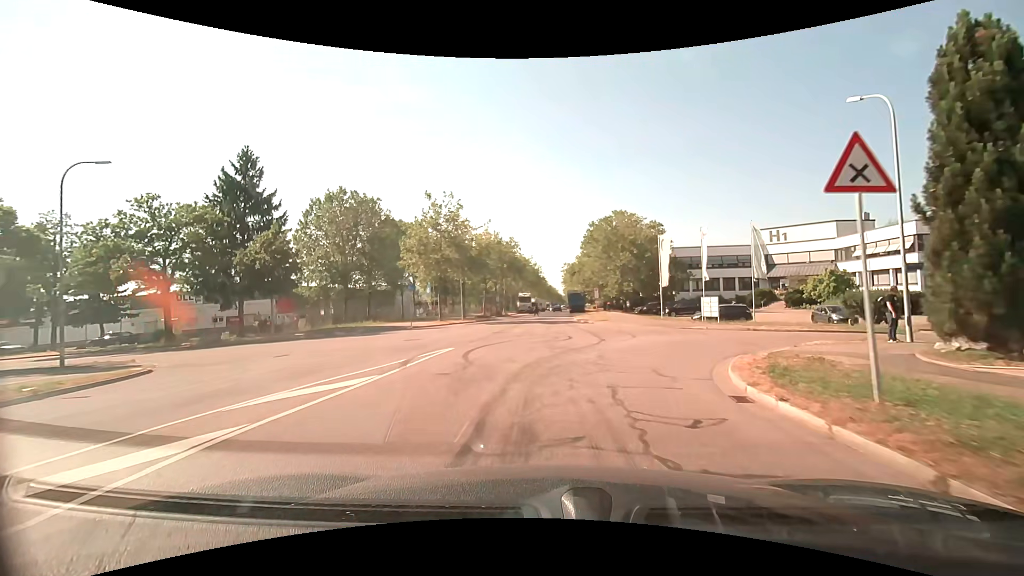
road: tertiary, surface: asphalt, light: Day
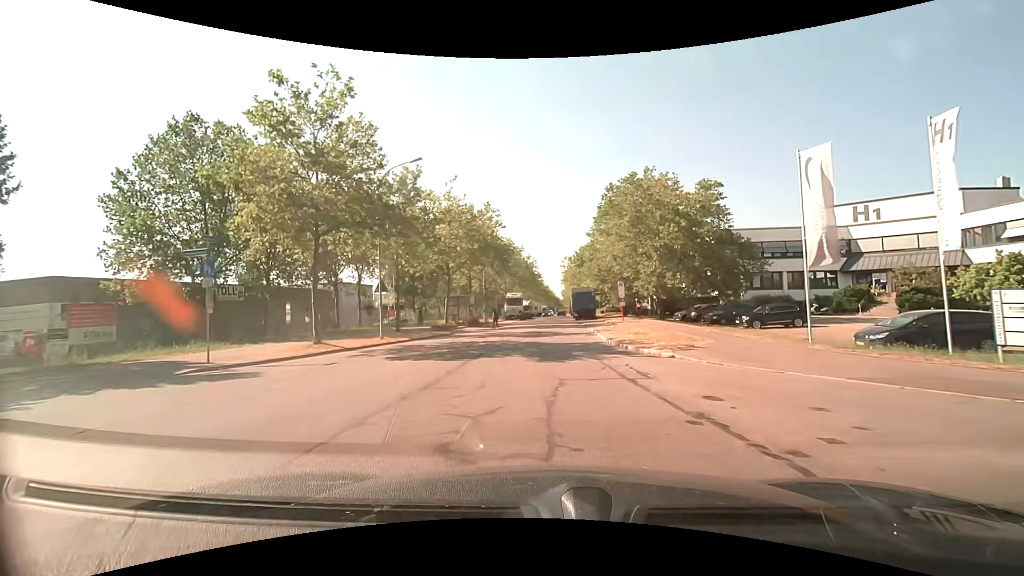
(-0.1, +23.3) m; 0°
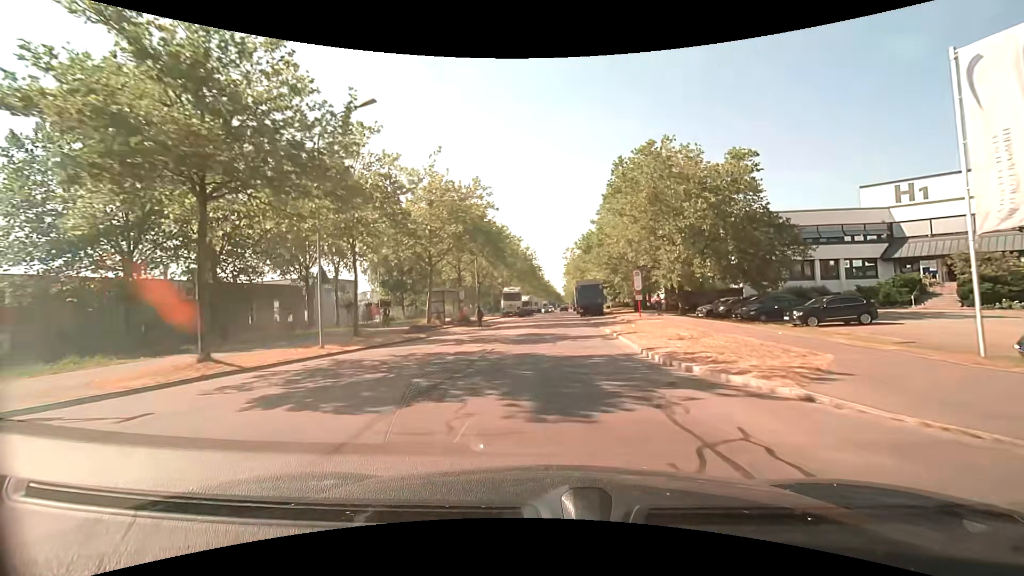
(0.0, +6.9) m; 0°
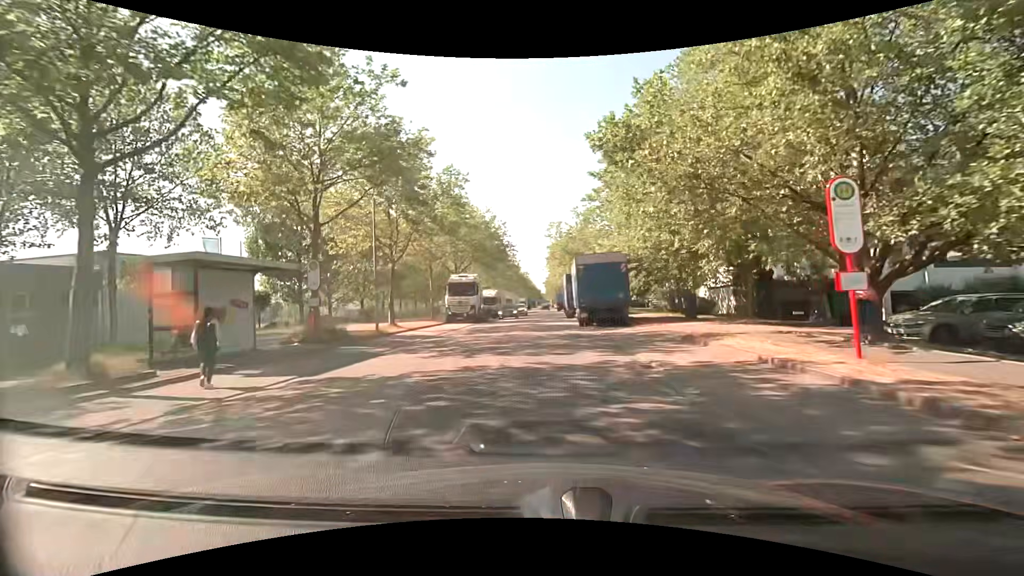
(+0.5, +25.0) m; +2°
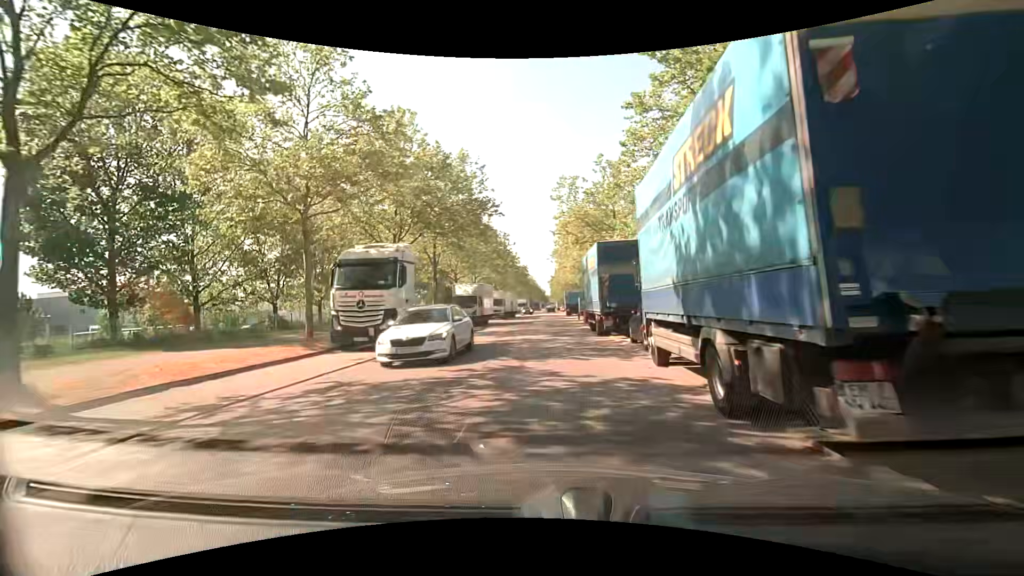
(-0.2, +21.8) m; 0°
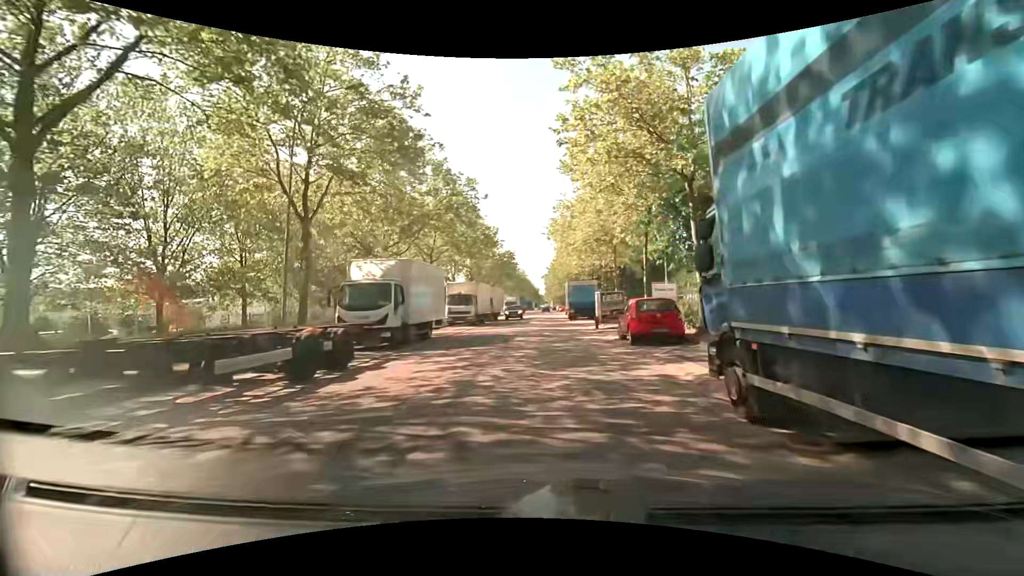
(-0.2, +20.5) m; 0°
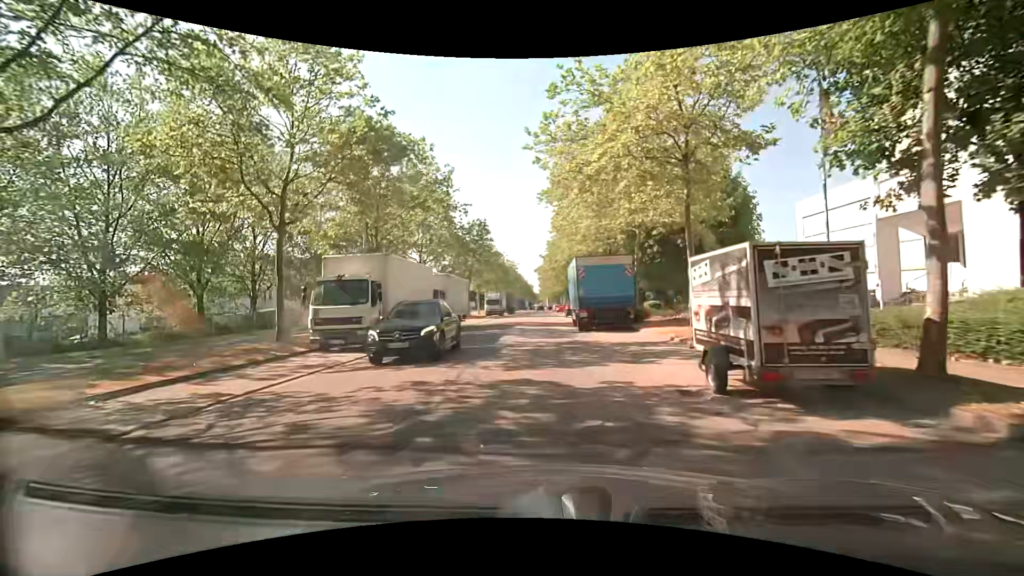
(+0.1, +20.7) m; 0°
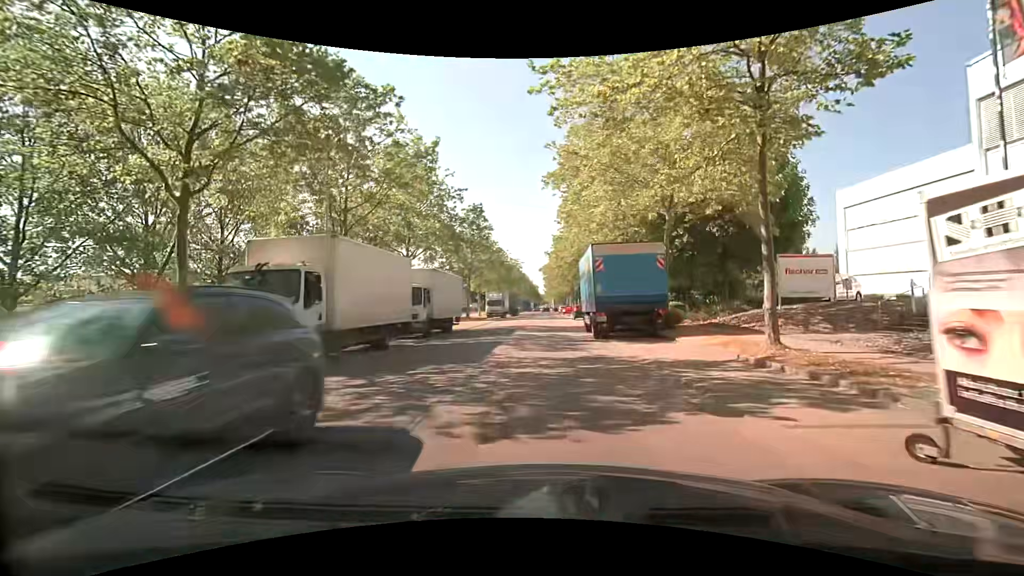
(0.0, +5.2) m; -1°
(0, +10) (0, +20) (0, +30) (0, +40) (0, +50) (0, +60) (0, +70) (0, +80) (0, +90) (0, +100) m
